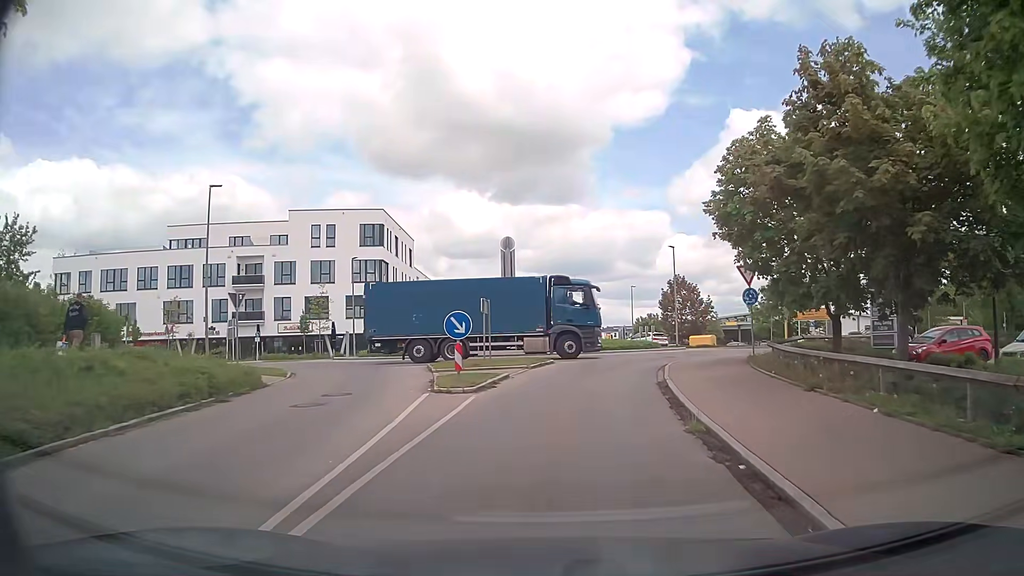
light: Day
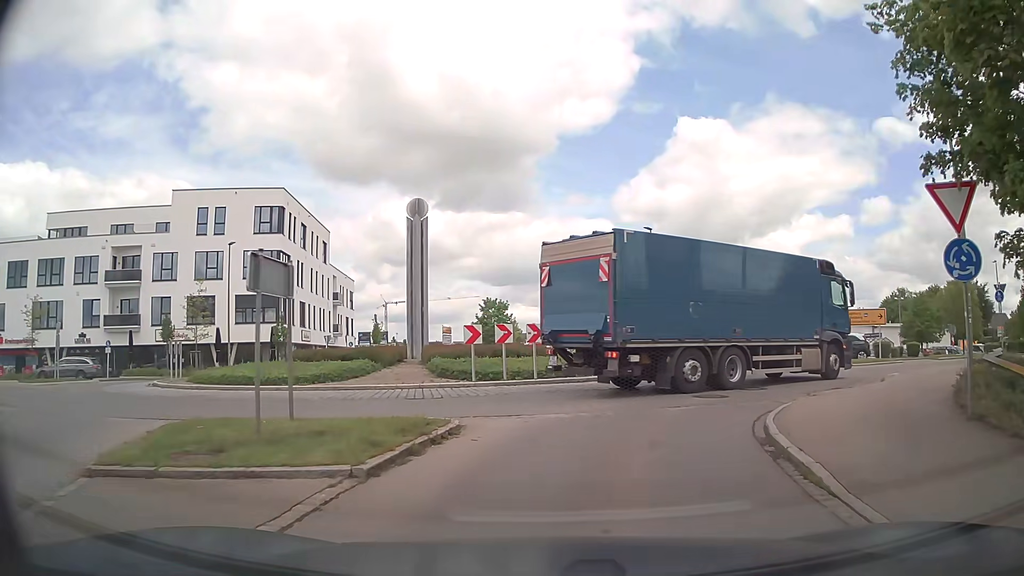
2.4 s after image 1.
(+0.5, +14.8) m; +5°
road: residential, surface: asphalt
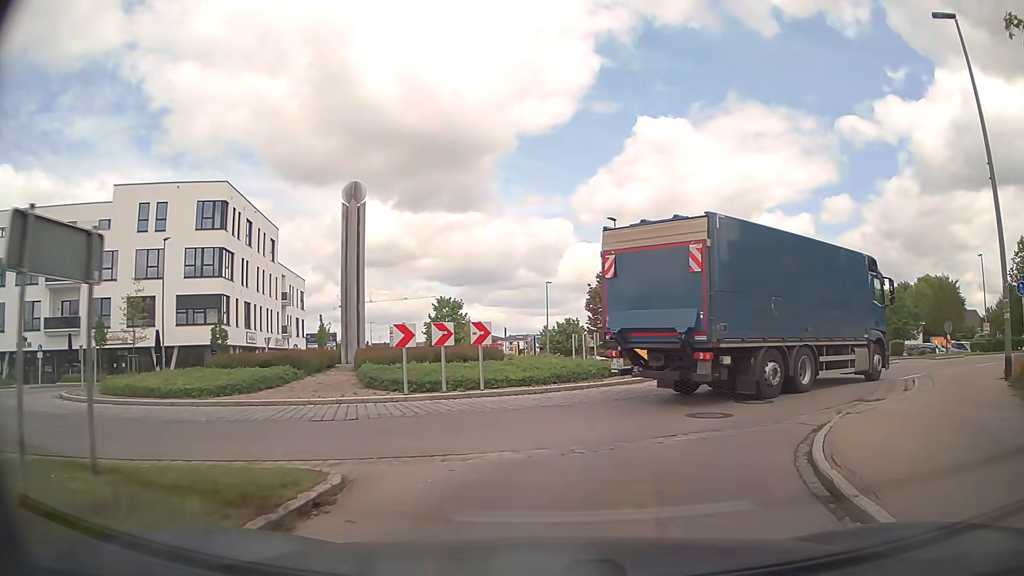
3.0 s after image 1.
(+0.1, +3.5) m; +3°
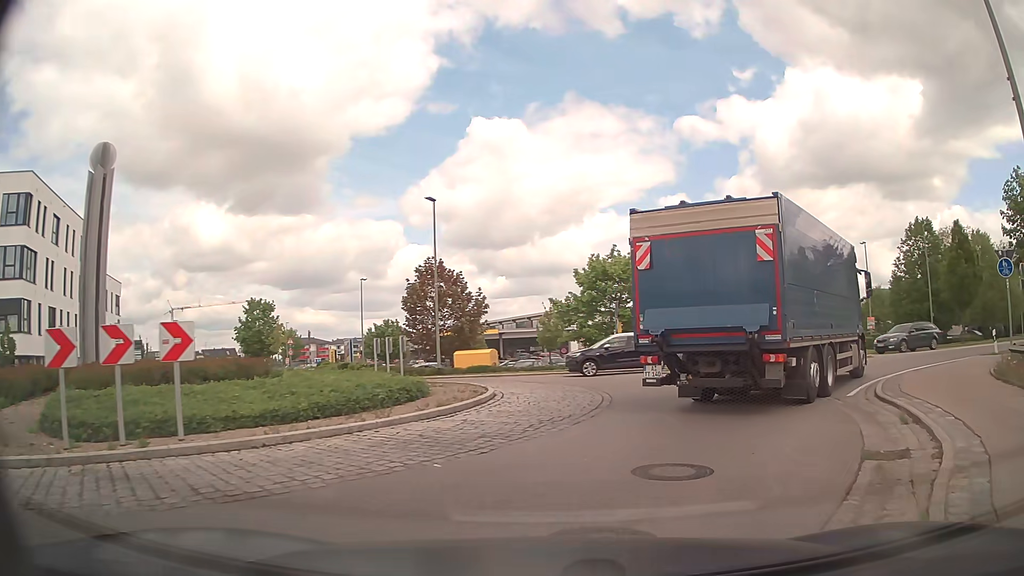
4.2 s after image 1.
(+0.8, +6.6) m; +14°
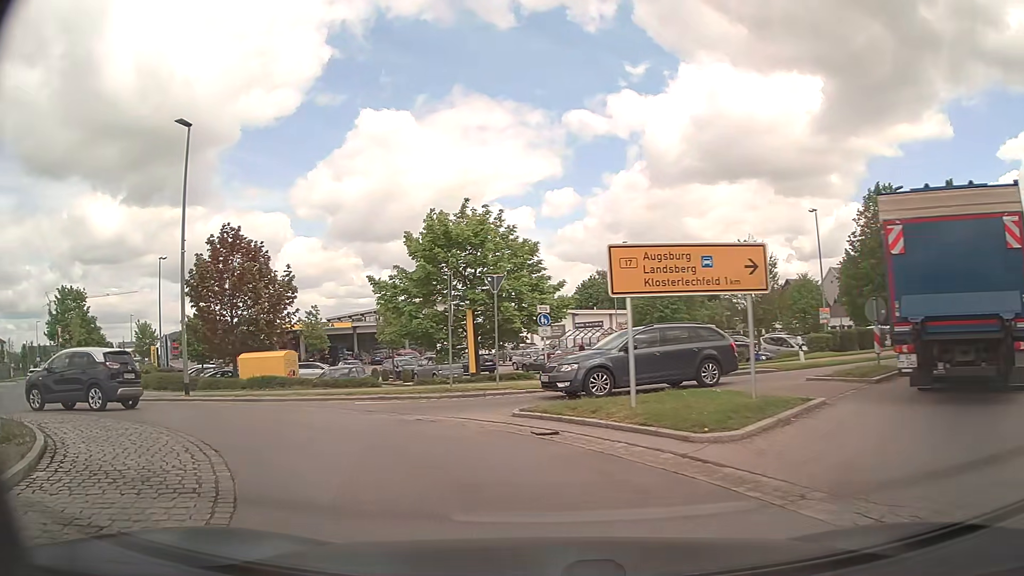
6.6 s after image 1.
(+2.5, +12.8) m; +9°
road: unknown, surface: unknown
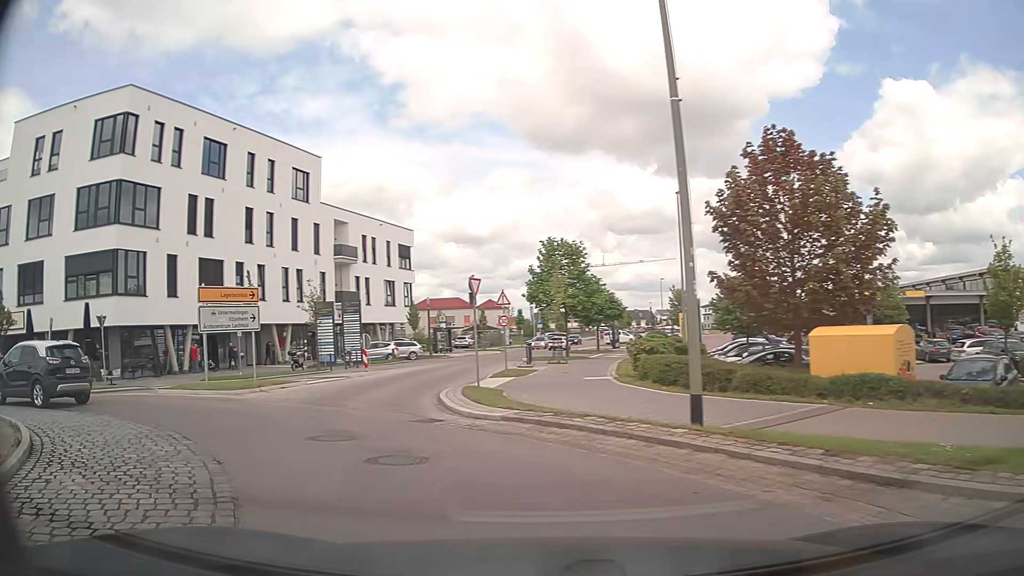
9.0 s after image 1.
(-4.2, +11.8) m; -45°
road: tertiary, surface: asphalt
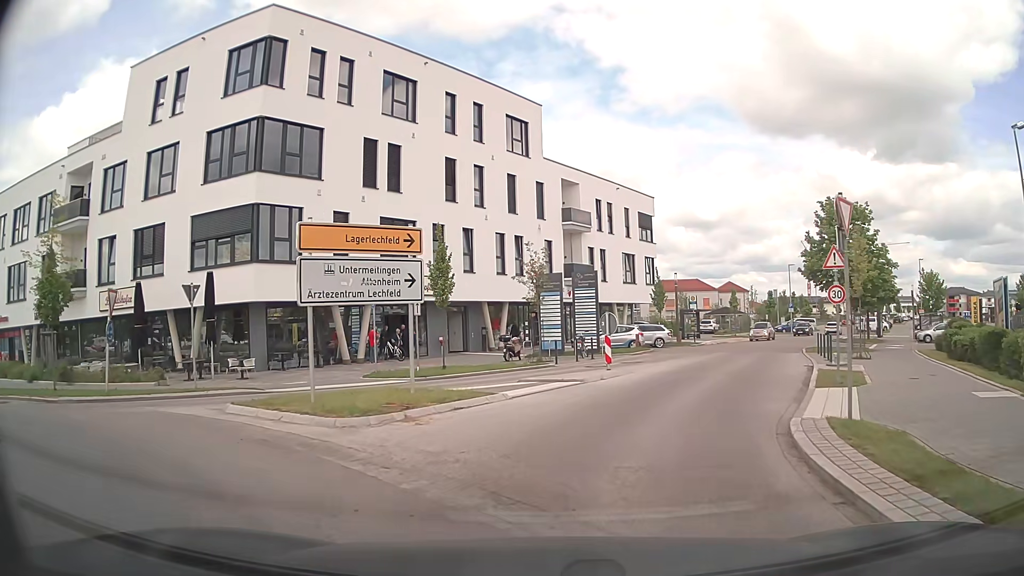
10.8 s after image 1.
(-2.3, +9.3) m; -18°
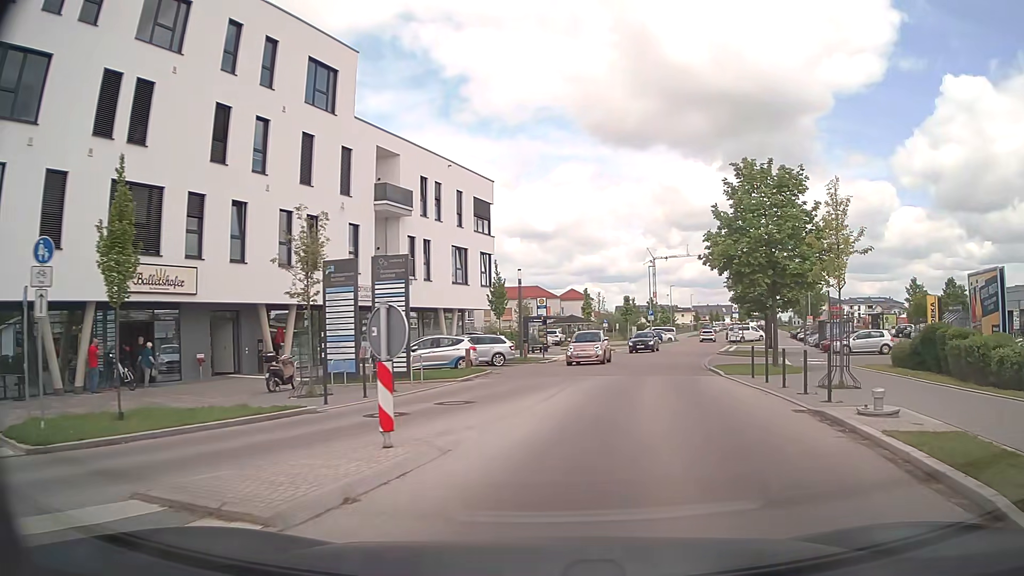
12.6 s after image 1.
(+0.8, +11.2) m; +12°
(+1, +10) (+3, +20) (+5, +30) (+7, +39) (+10, +49) (+12, +59) (+15, +68) (+18, +78) (+21, +87) (+25, +96) m
